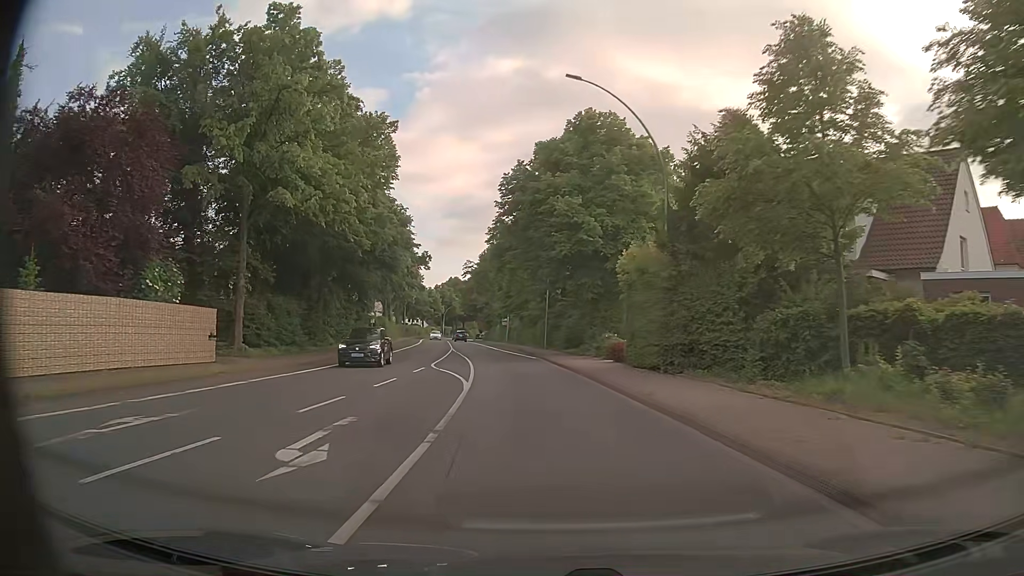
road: primary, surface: asphalt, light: Day
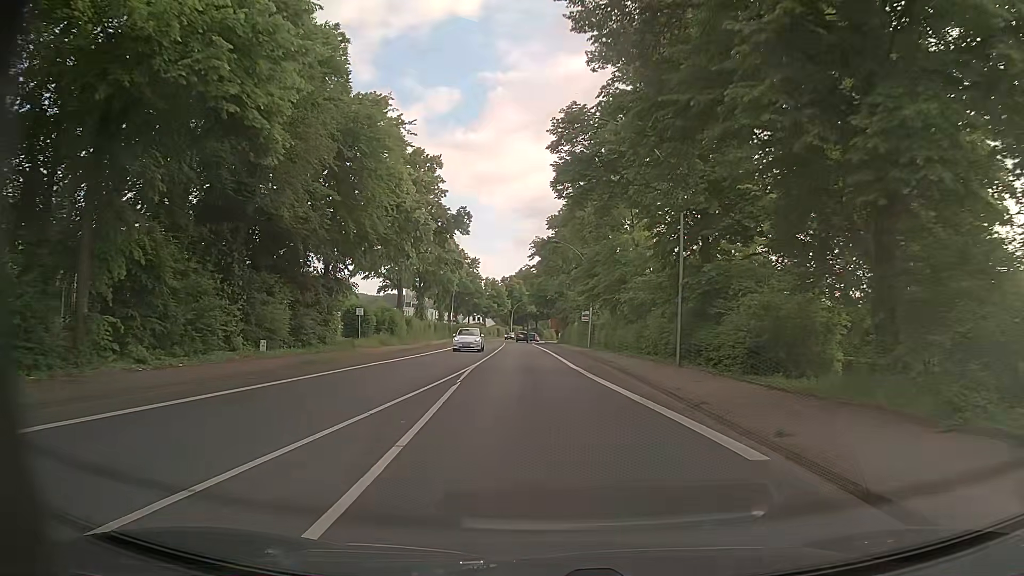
(-2.0, +31.6) m; -7°
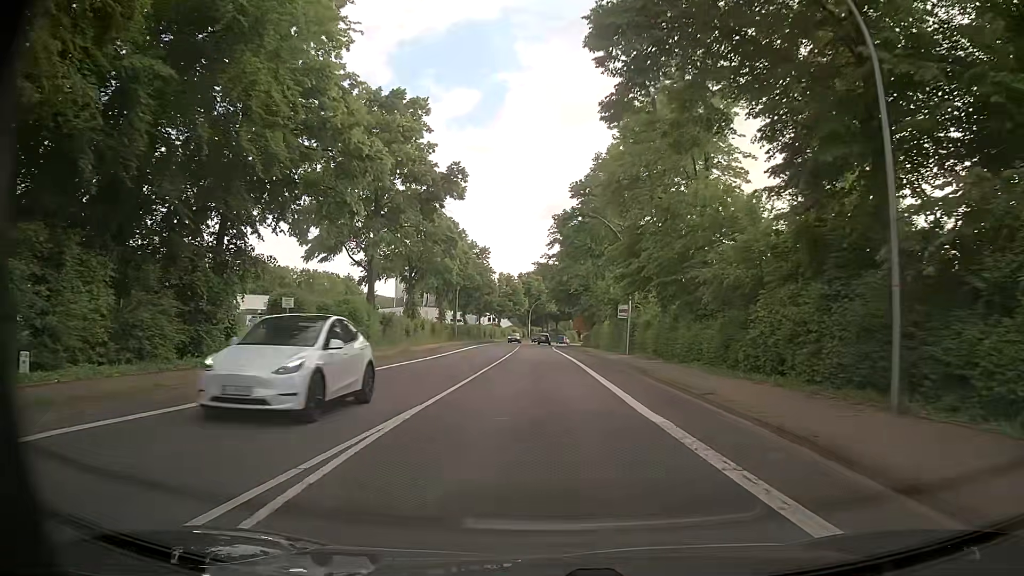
(-0.3, +15.8) m; -2°
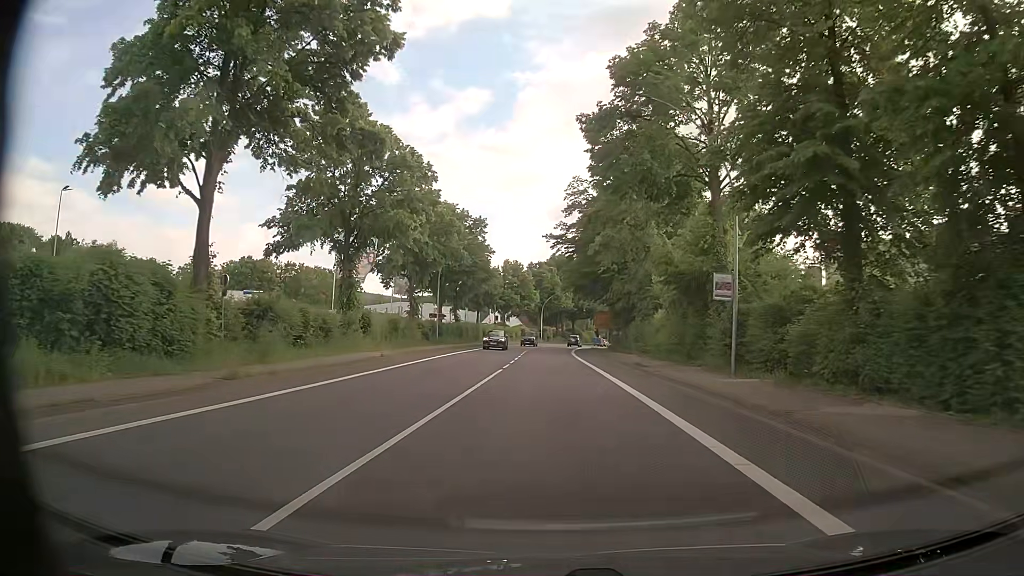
(-0.4, +23.8) m; -1°
(0, +10) (0, +20) (0, +30) (0, +40) (0, +50) (0, +60) (0, +70) (0, +80) (+1, +90) (+2, +100) m
